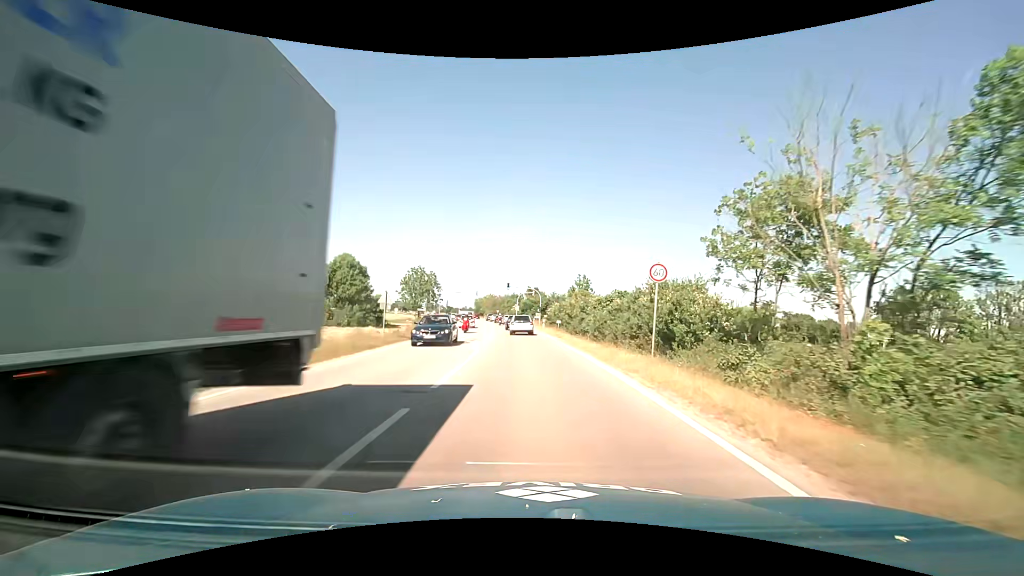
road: primary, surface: asphalt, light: Day
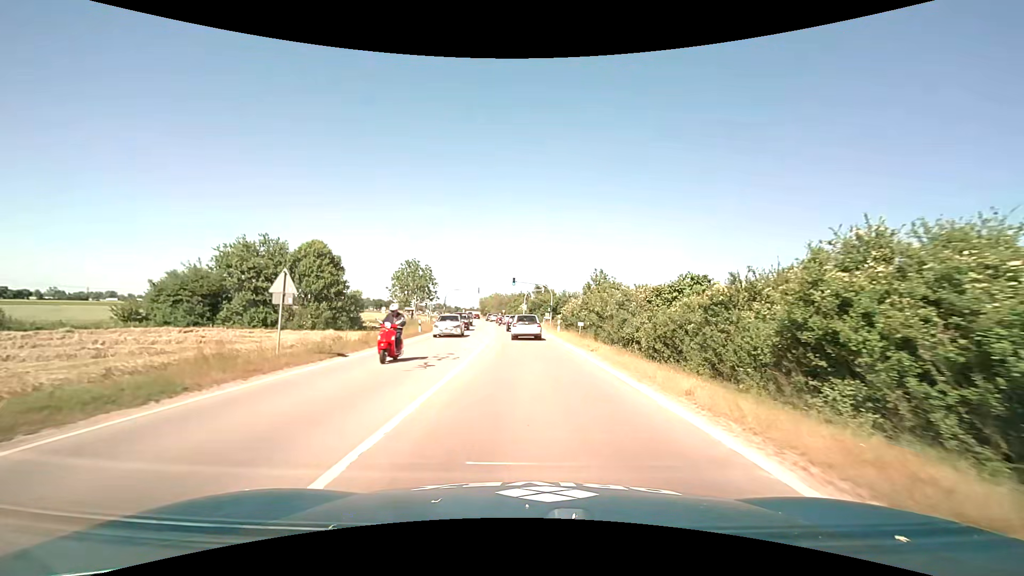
(-0.1, +12.1) m; -1°
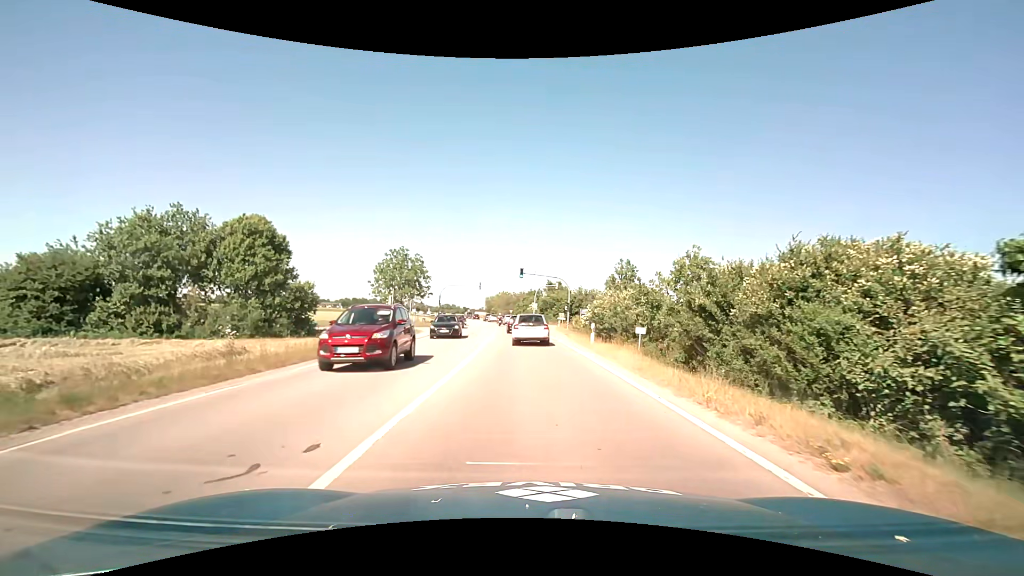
(-0.2, +14.6) m; -1°
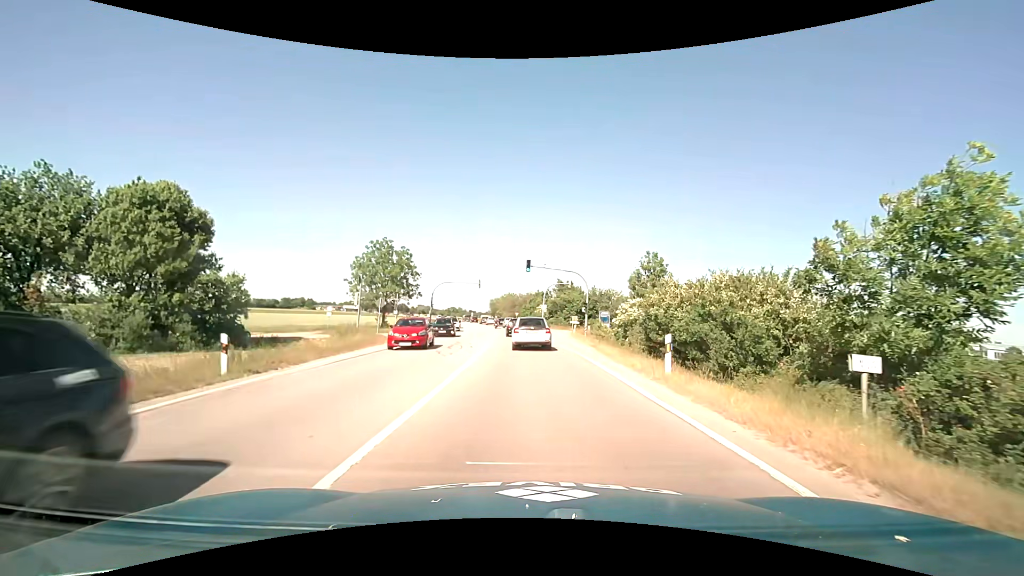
(-0.1, +11.3) m; -1°
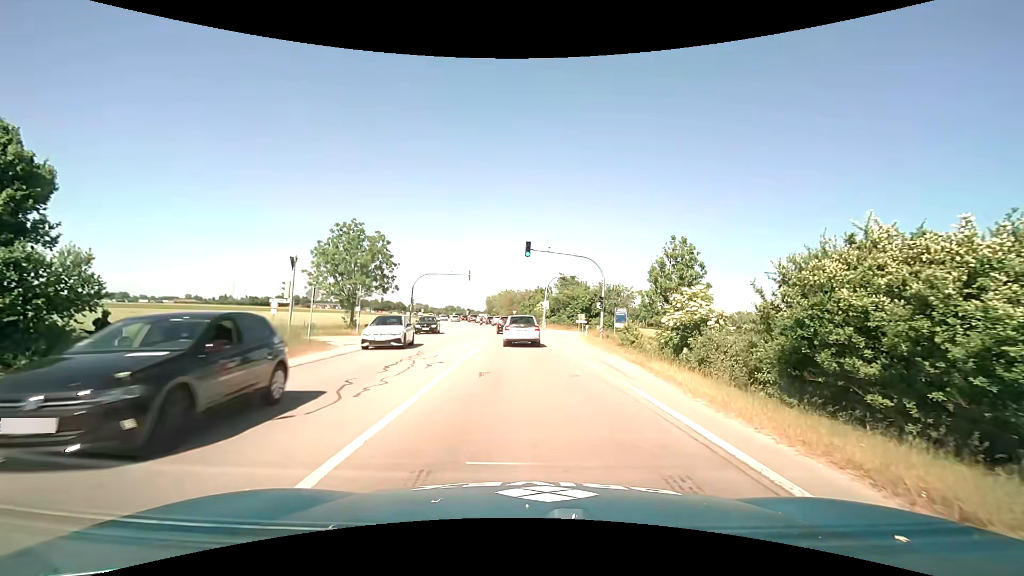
(0.0, +10.4) m; 0°
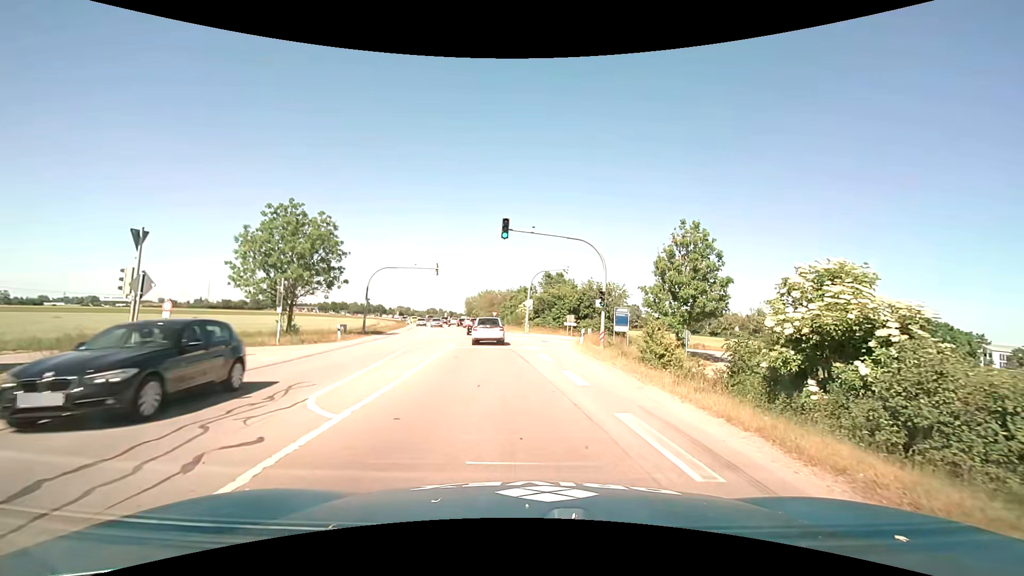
(+0.3, +9.1) m; +2°
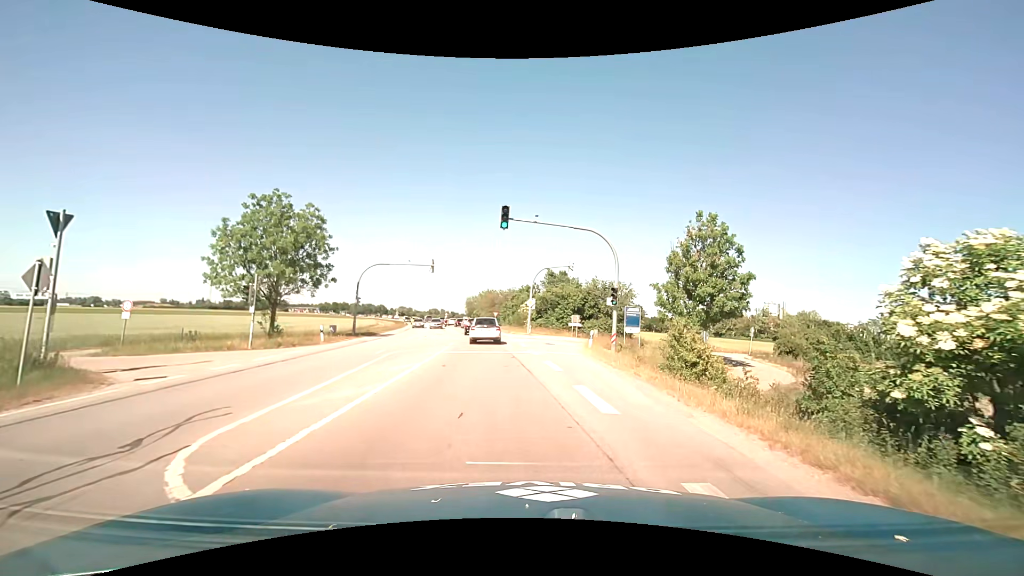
(0.0, +3.1) m; 0°
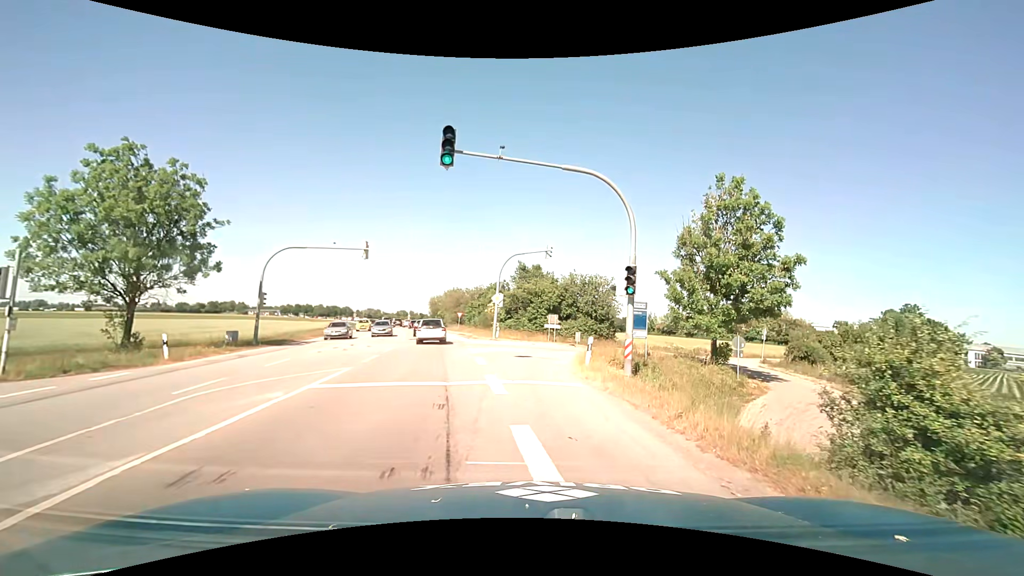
(+0.2, +10.1) m; +3°
(0, +10) (0, +20) (+2, +30) (+7, +38) (+14, +46) (+21, +53) (+27, +60) (+34, +68) (+40, +76) (+47, +83) m
